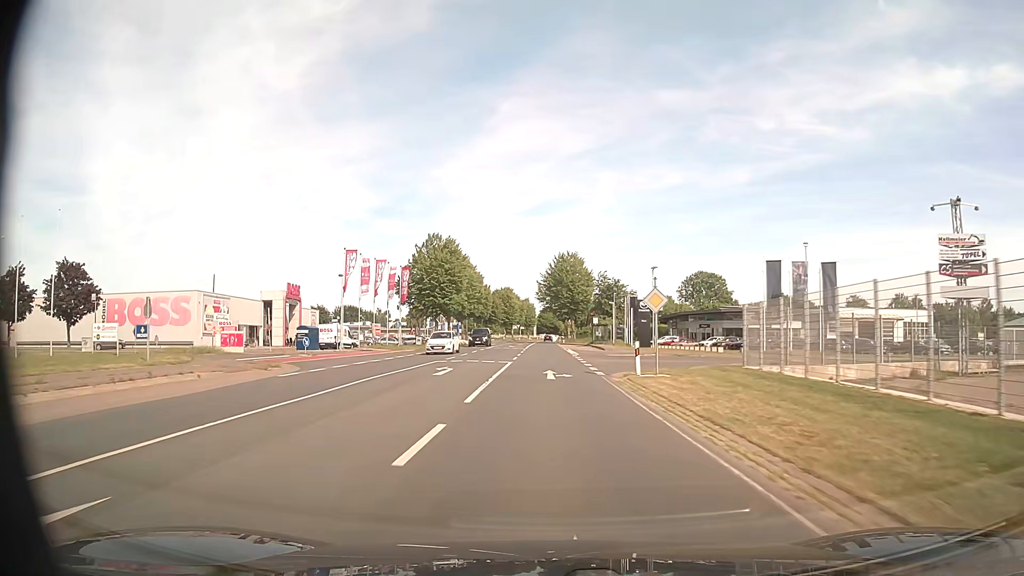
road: secondary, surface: asphalt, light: Day
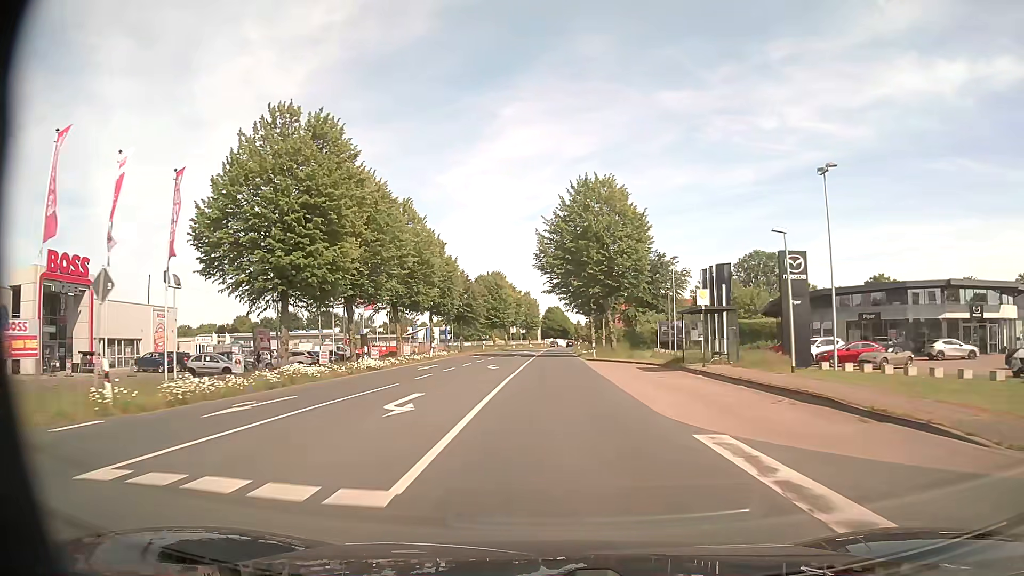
(-0.6, +51.4) m; -1°
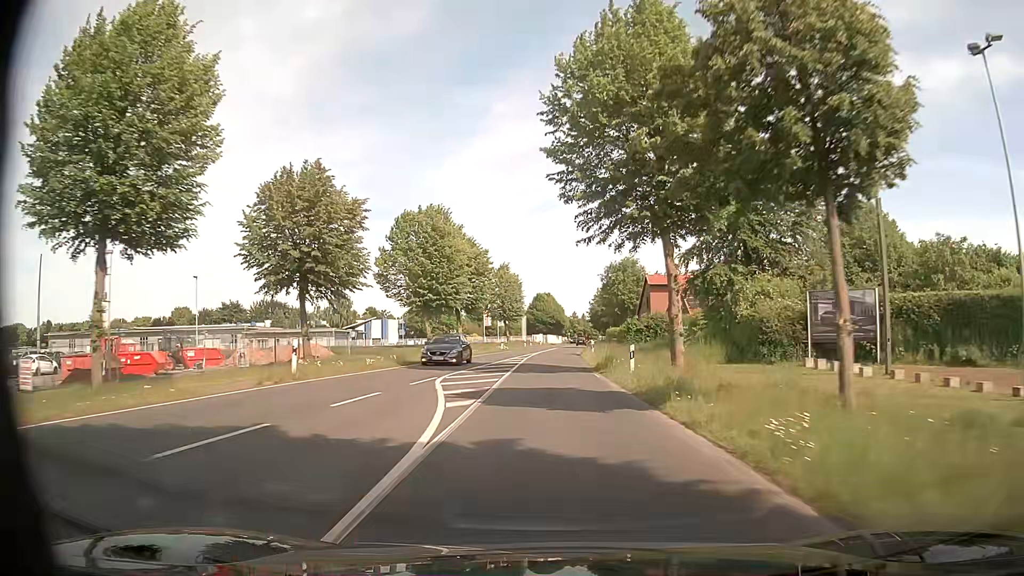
(+0.4, +53.2) m; +1°
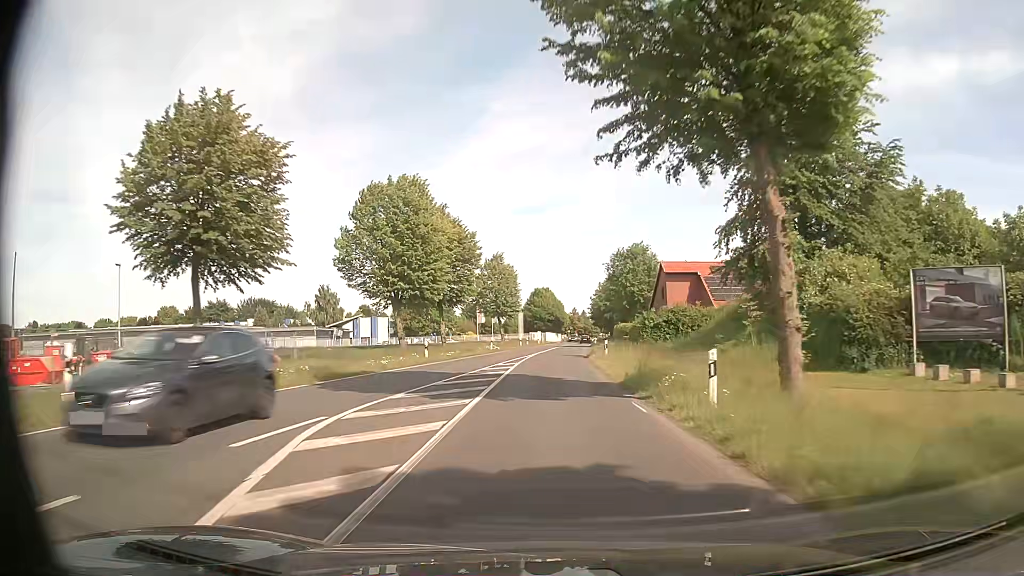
(0.0, +10.8) m; 0°
